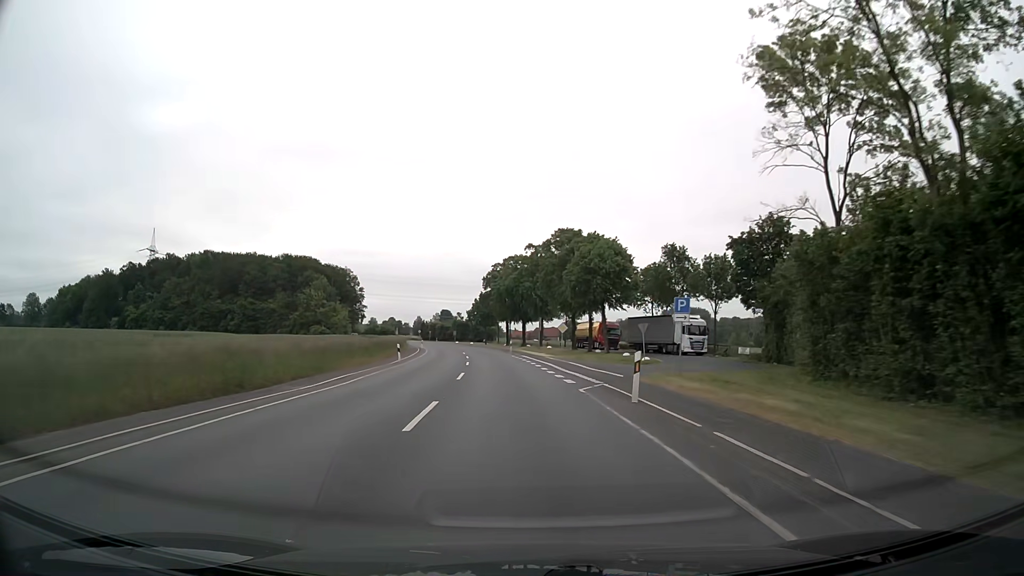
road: secondary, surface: asphalt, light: Day
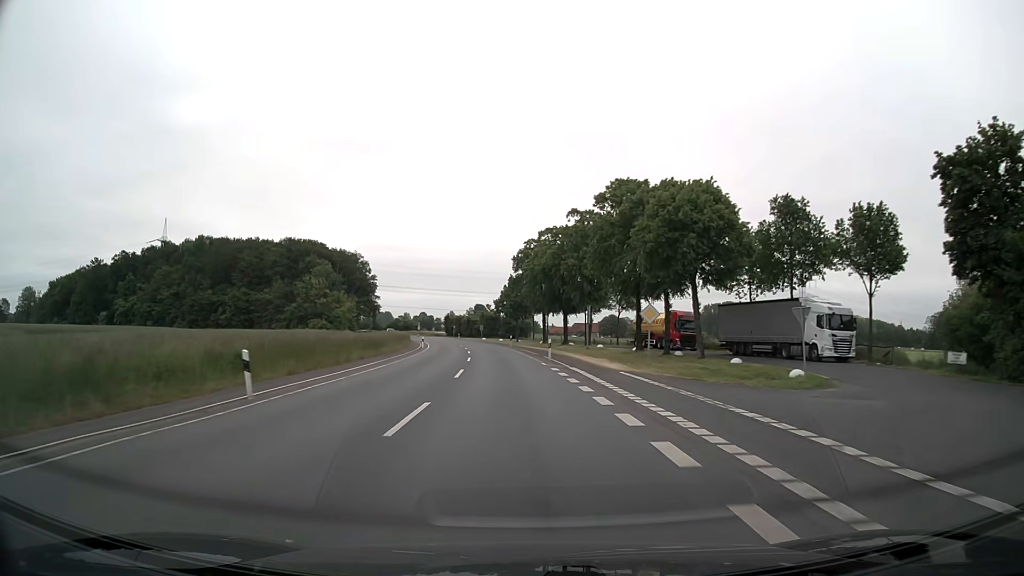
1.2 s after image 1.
(-0.7, +25.3) m; -3°
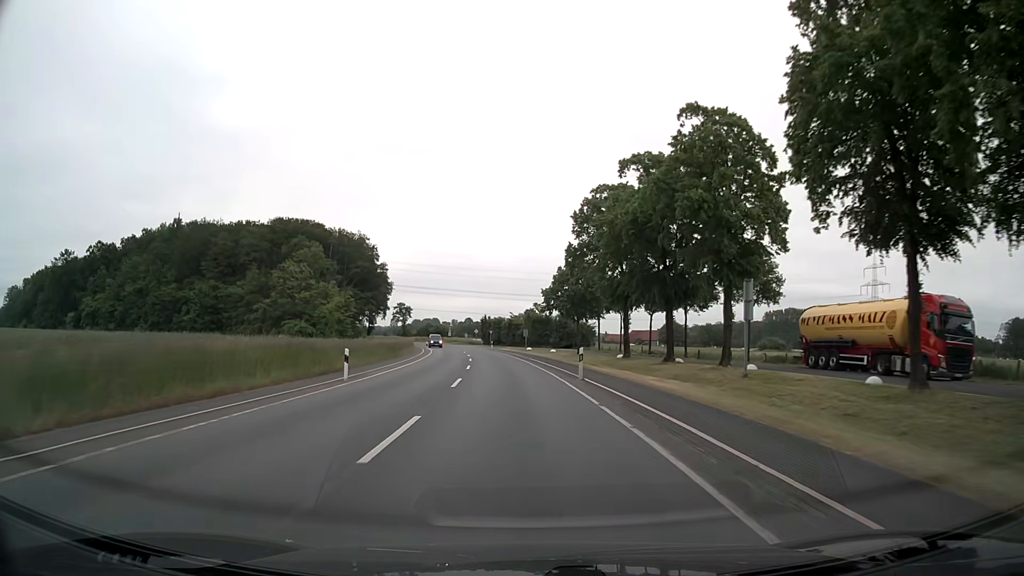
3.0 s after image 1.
(-1.5, +38.0) m; -4°
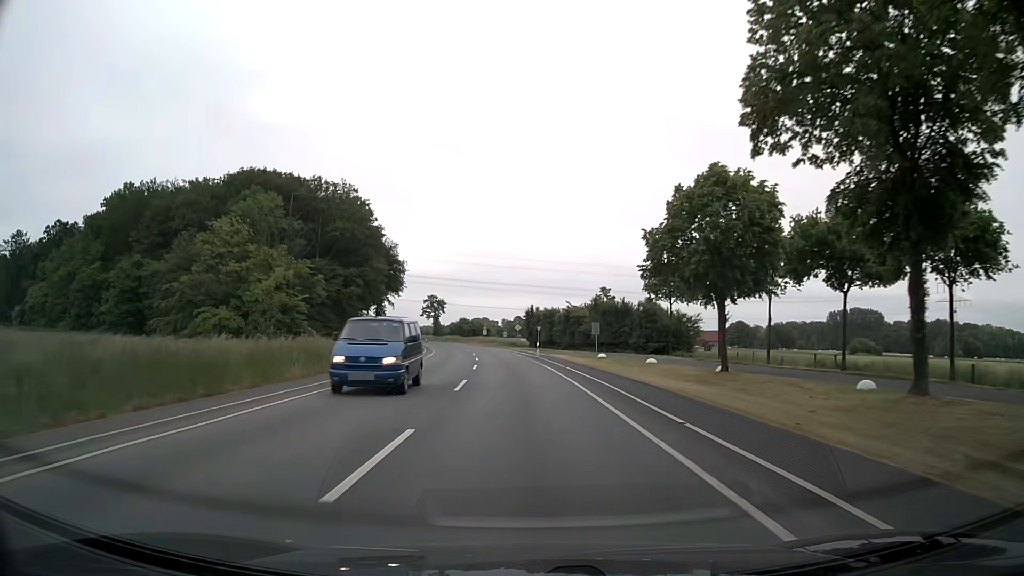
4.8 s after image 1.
(-1.5, +38.0) m; -4°
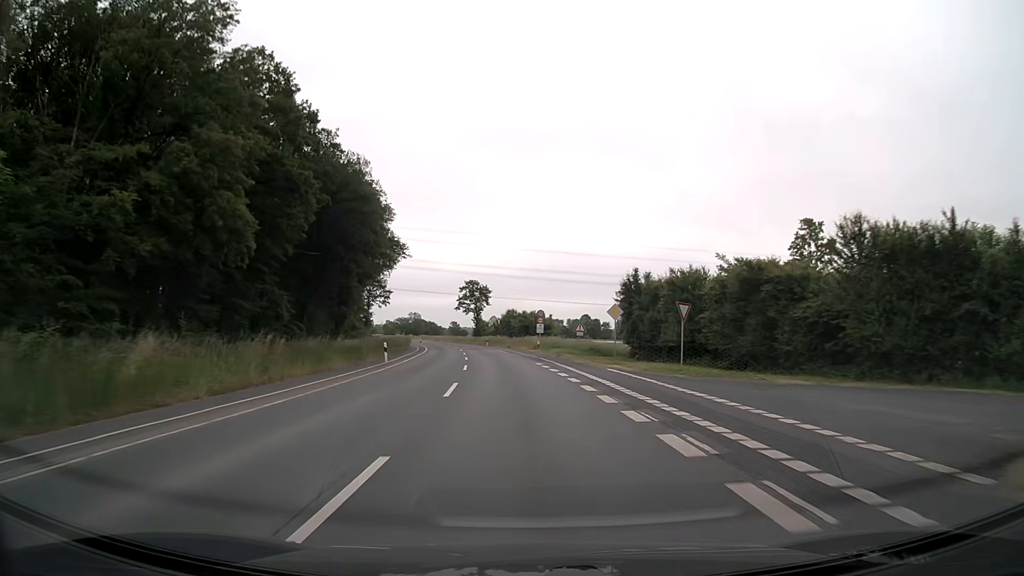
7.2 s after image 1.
(-2.5, +50.7) m; -6°
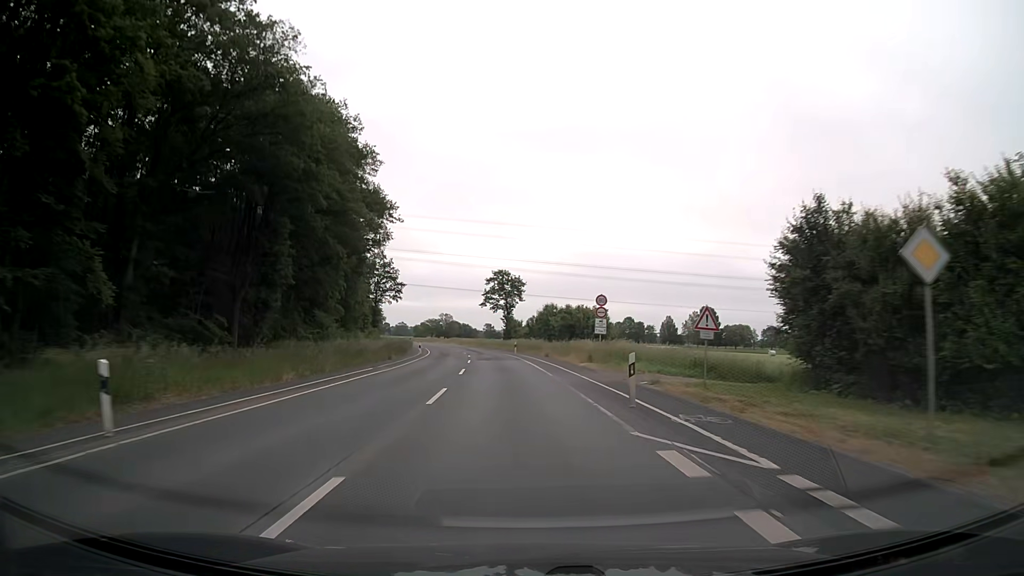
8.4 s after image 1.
(-0.7, +25.3) m; -3°
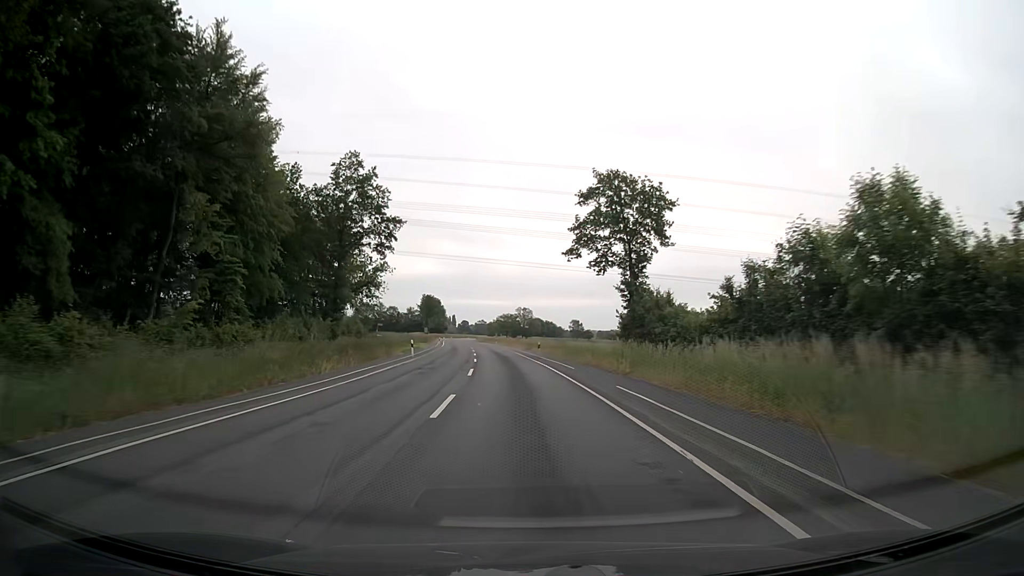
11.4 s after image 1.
(-4.2, +63.1) m; -7°
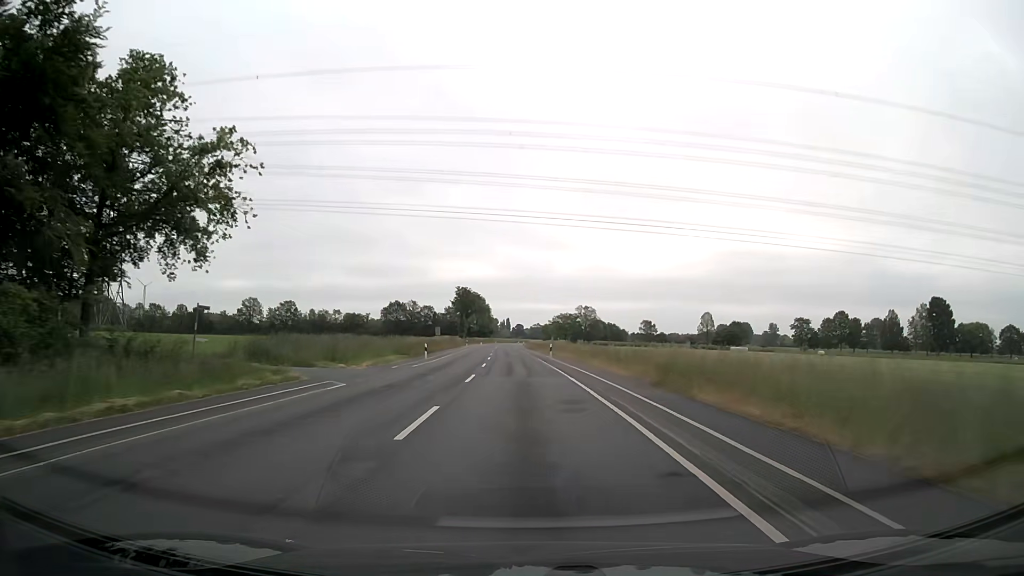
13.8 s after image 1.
(-2.2, +50.7) m; -5°
(0, +10) (0, +20) (0, +30) (-1, +40) (-1, +50) (-2, +60) (-2, +70) (-2, +80) (-3, +90) (-3, +100) m
